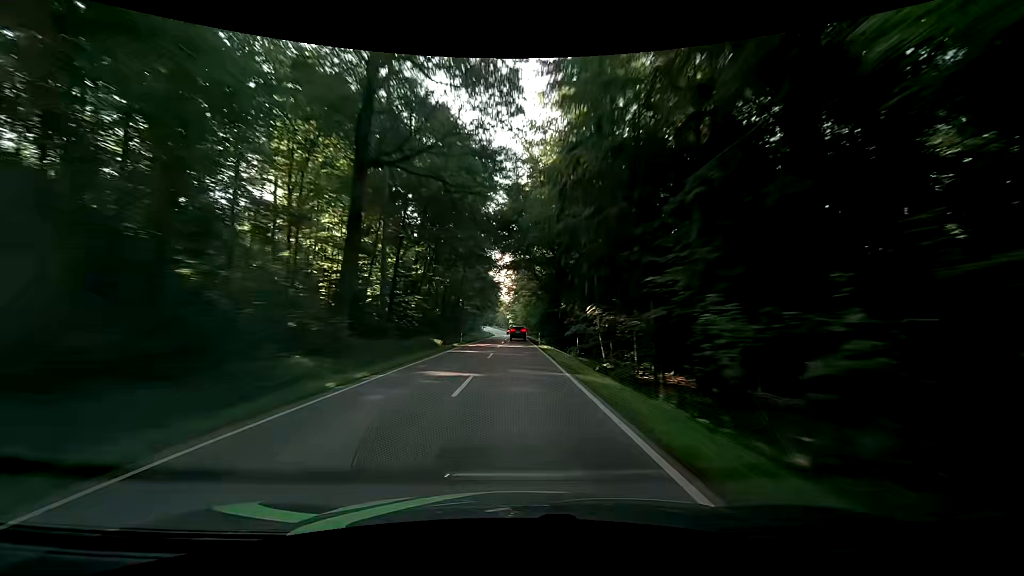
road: secondary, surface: asphalt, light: Day
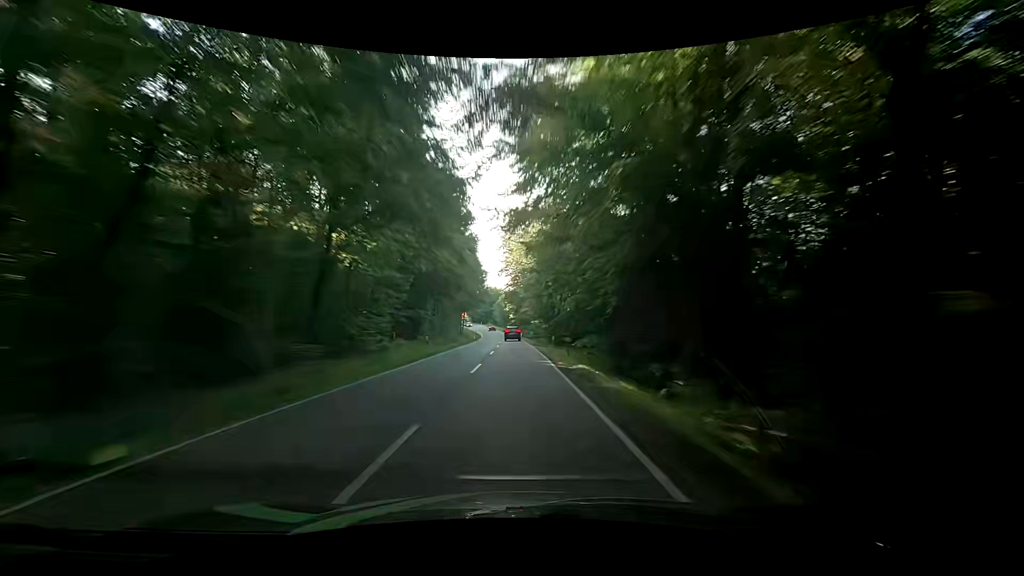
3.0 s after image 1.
(0.0, +67.2) m; 0°
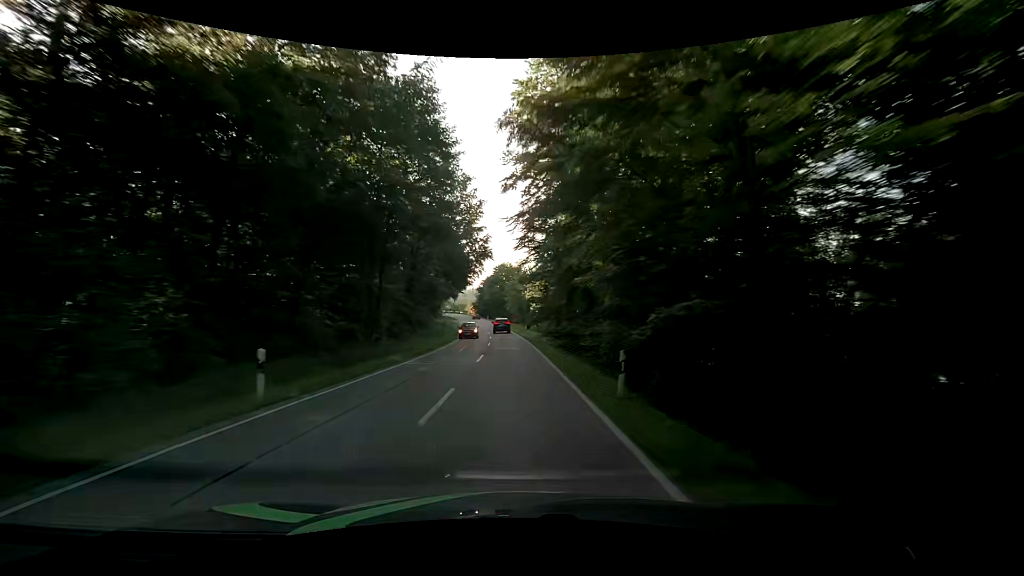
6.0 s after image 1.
(-1.6, +66.4) m; -3°
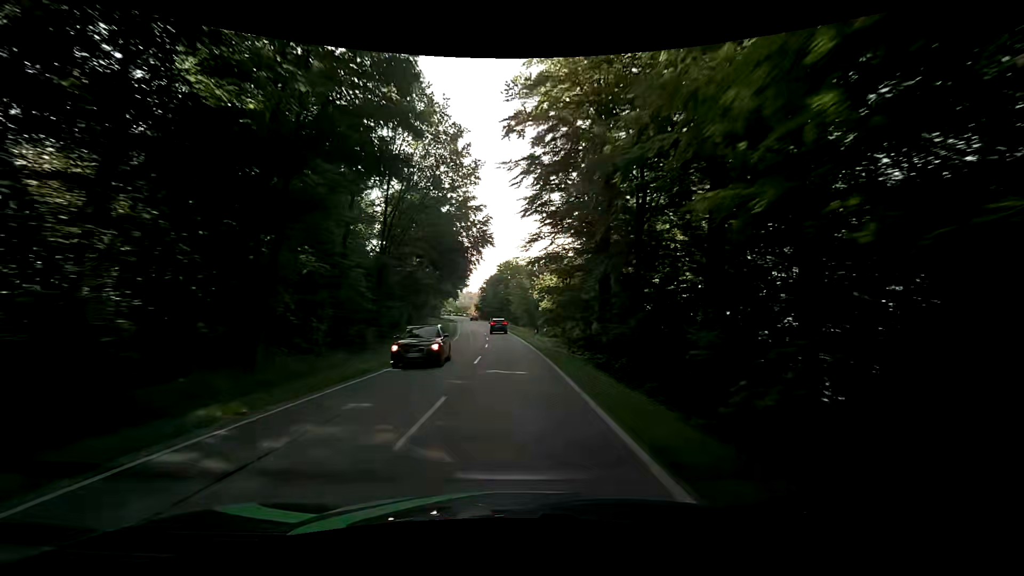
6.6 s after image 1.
(-0.2, +13.1) m; -1°
(0, +10) (0, +20) (-1, +30) (-1, +40) (-2, +50) (-3, +60) (-3, +70) (-4, +80) (-5, +90) (-6, +100) m
